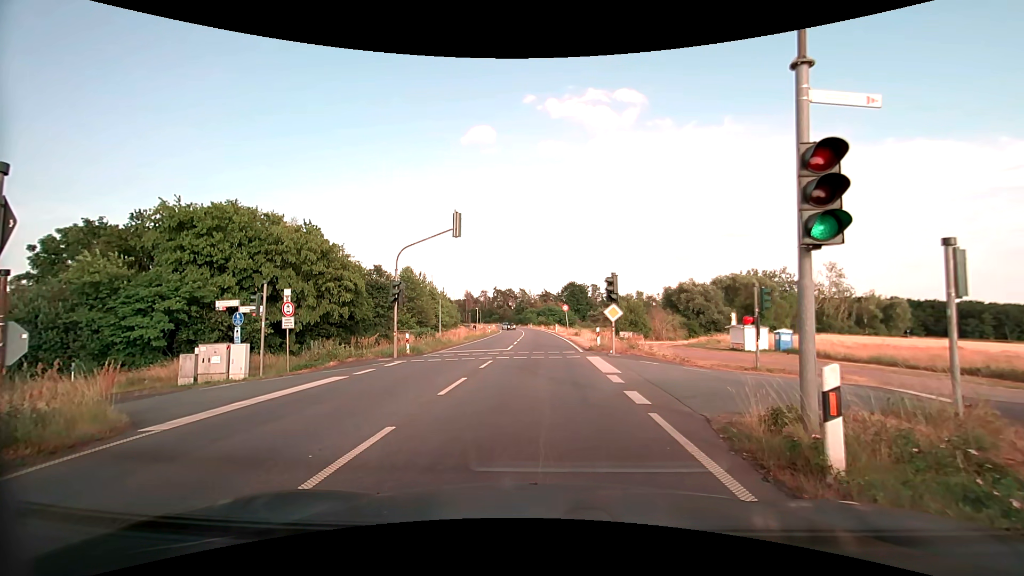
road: primary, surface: asphalt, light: Day
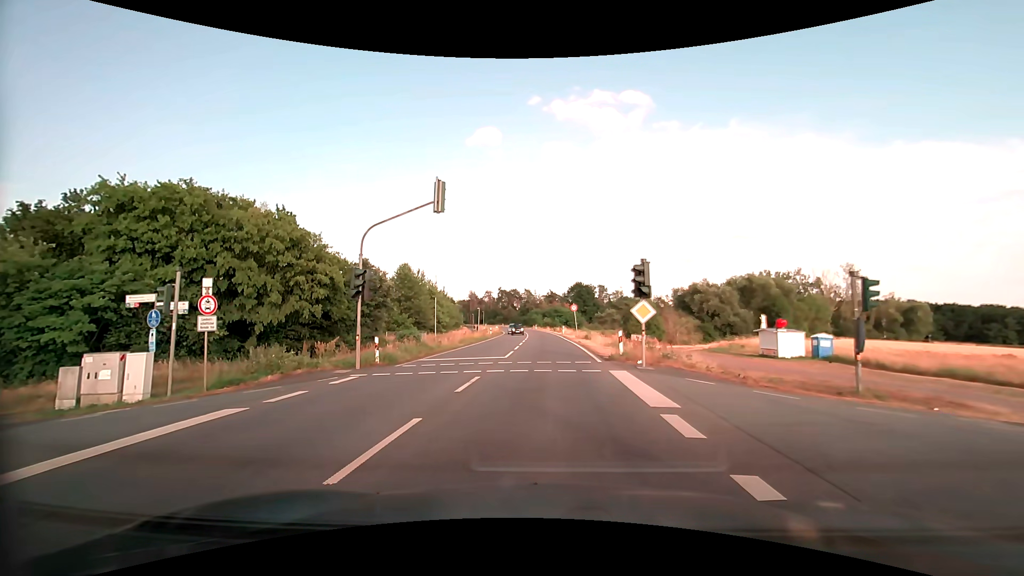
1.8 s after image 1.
(-0.1, +5.7) m; 0°
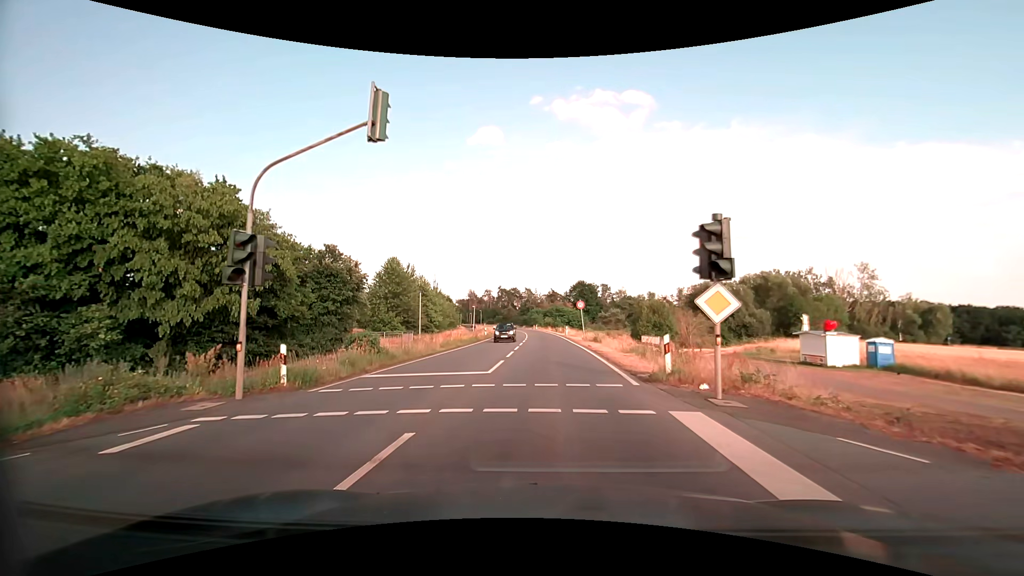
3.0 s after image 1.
(-0.1, +7.3) m; -1°
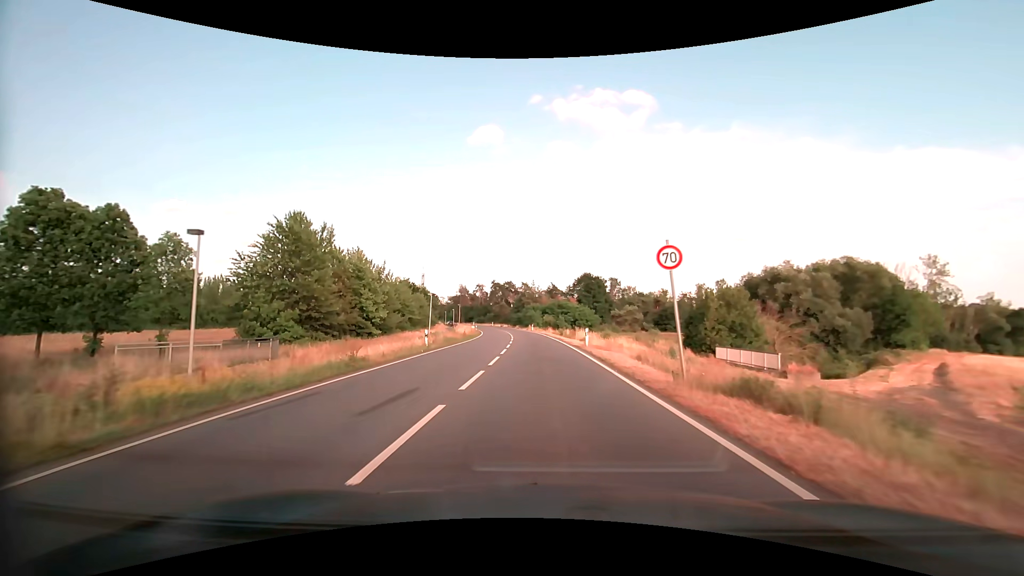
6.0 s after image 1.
(+0.2, +29.8) m; 0°
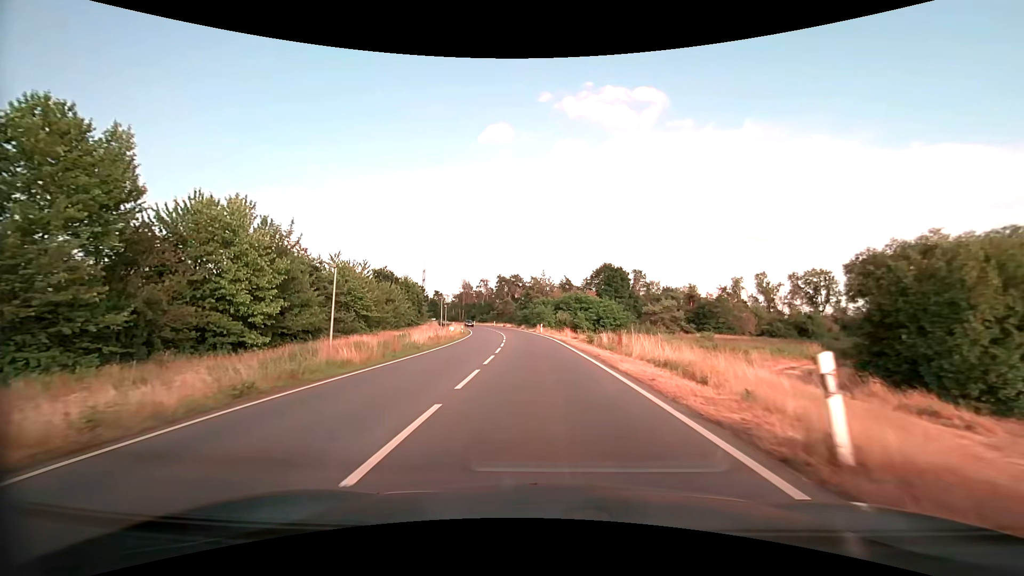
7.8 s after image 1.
(-0.2, +24.6) m; -1°
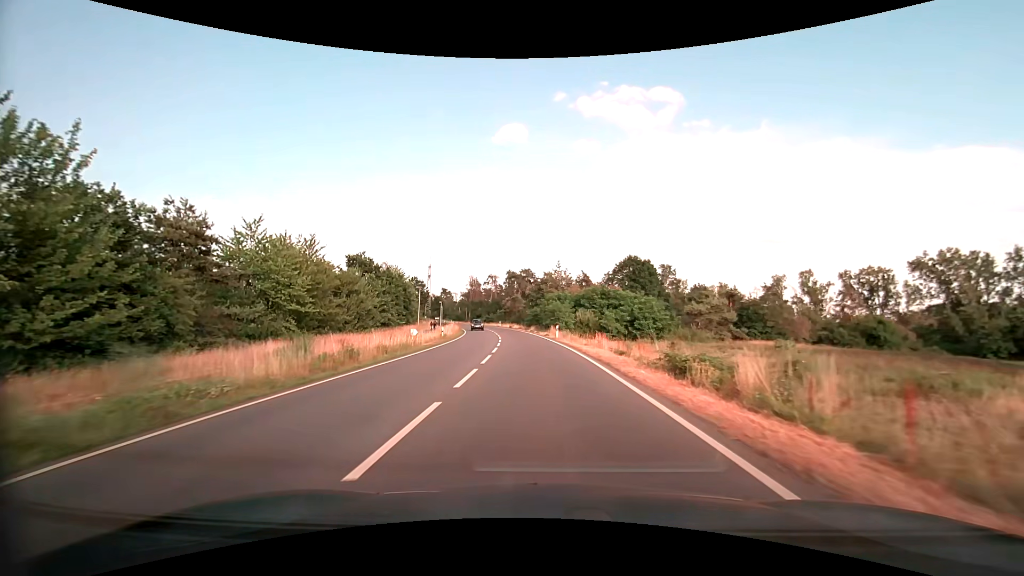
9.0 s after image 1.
(-0.3, +18.2) m; -2°
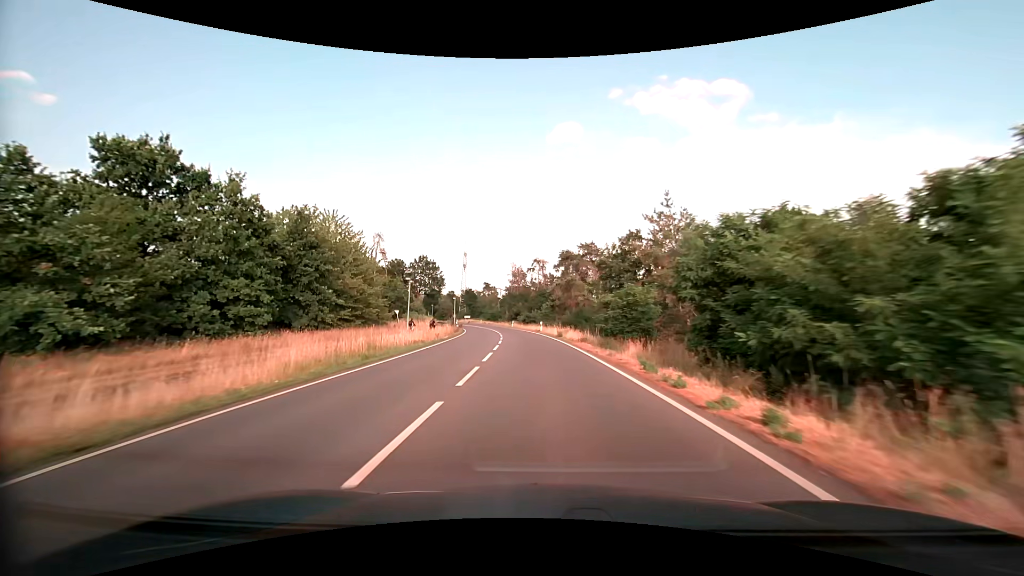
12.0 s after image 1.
(-2.5, +49.0) m; -6°
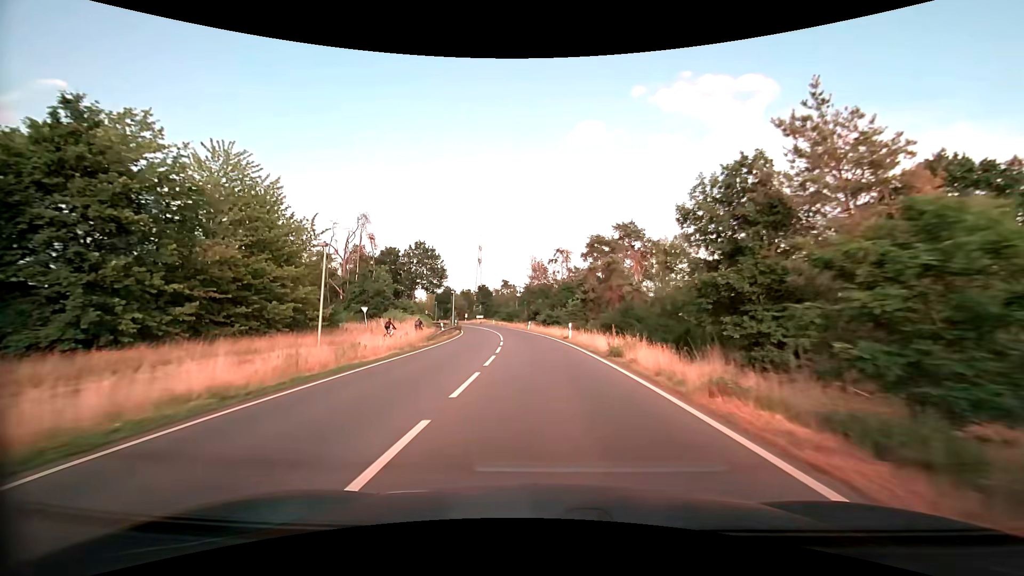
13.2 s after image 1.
(-0.4, +19.7) m; -3°
(0, +10) (0, +20) (-1, +30) (-2, +40) (-3, +50) (-4, +60) (-6, +70) (-8, +79) (-10, +89) (-12, +99) m
